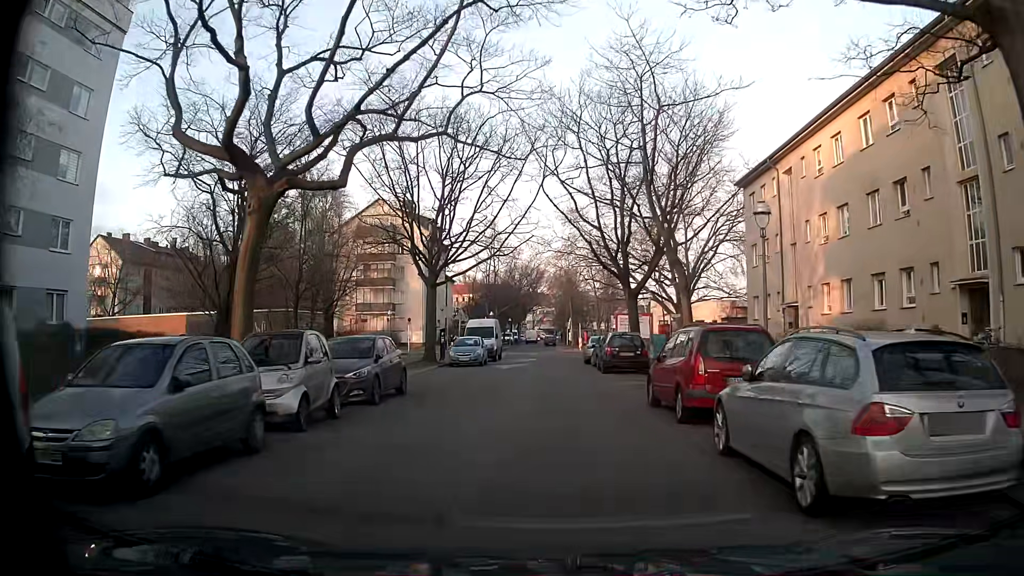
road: residential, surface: concrete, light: Day
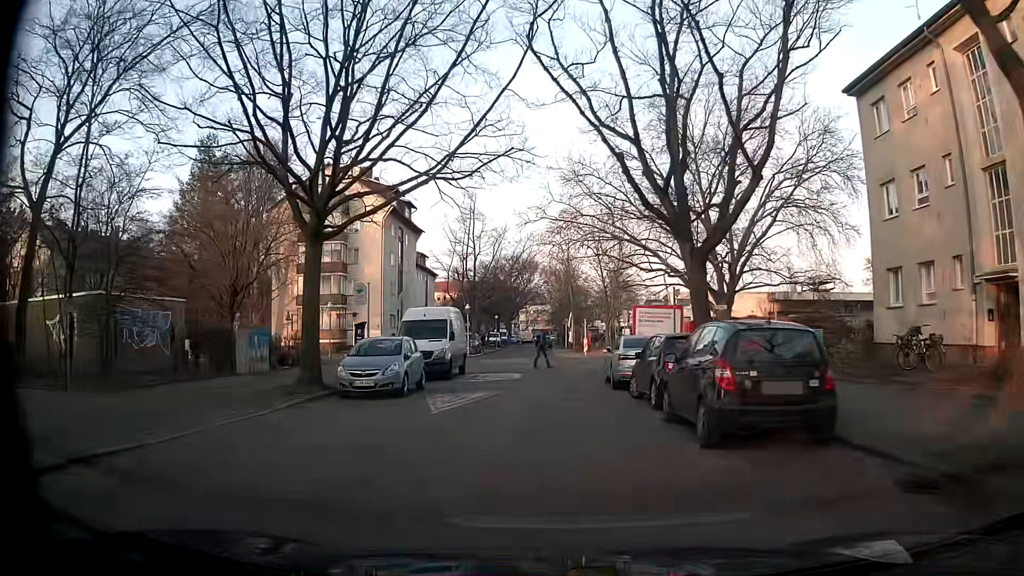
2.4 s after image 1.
(-0.1, +17.2) m; 0°
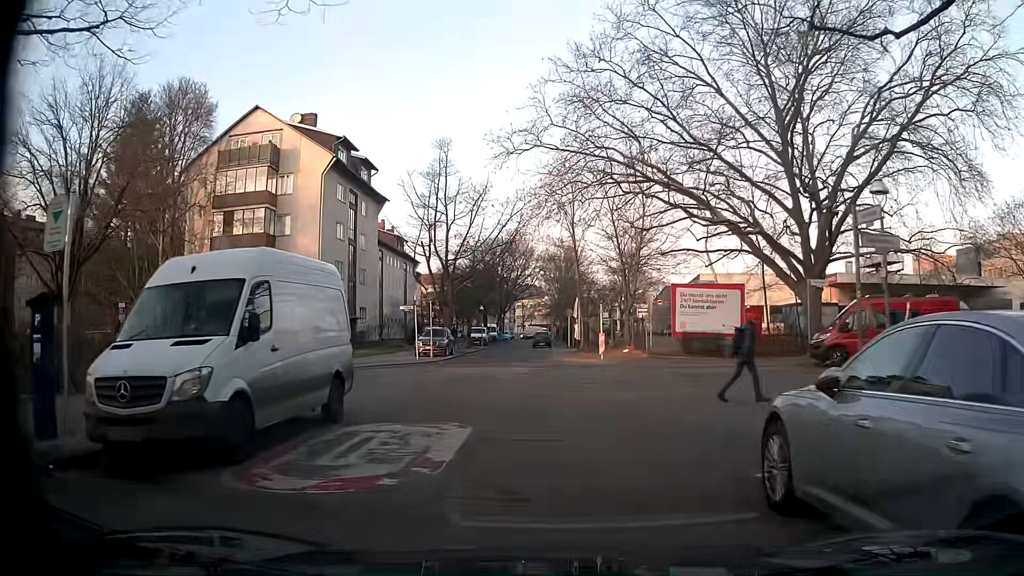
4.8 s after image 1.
(0.0, +16.2) m; 0°
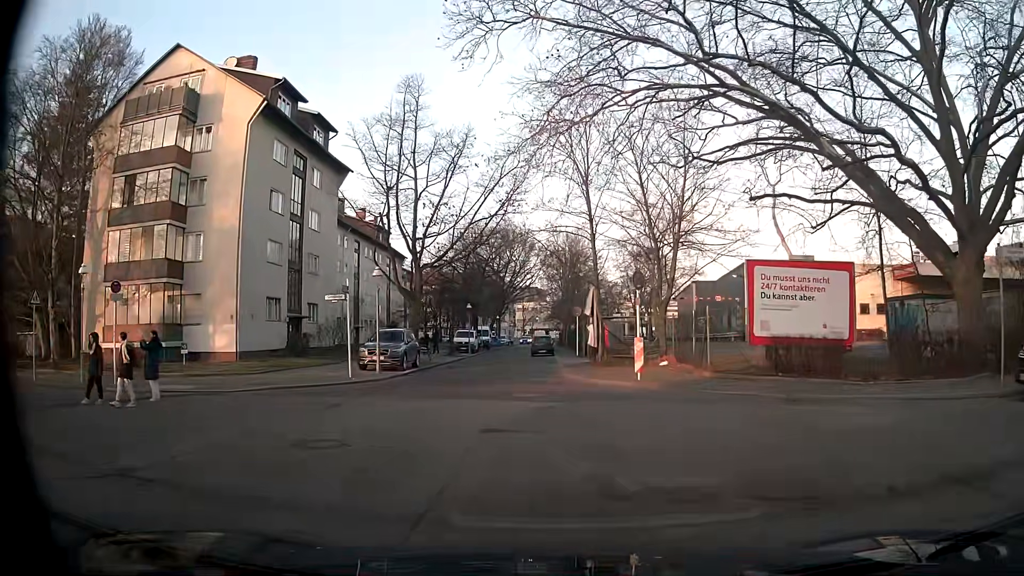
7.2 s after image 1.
(+0.1, +12.2) m; +1°
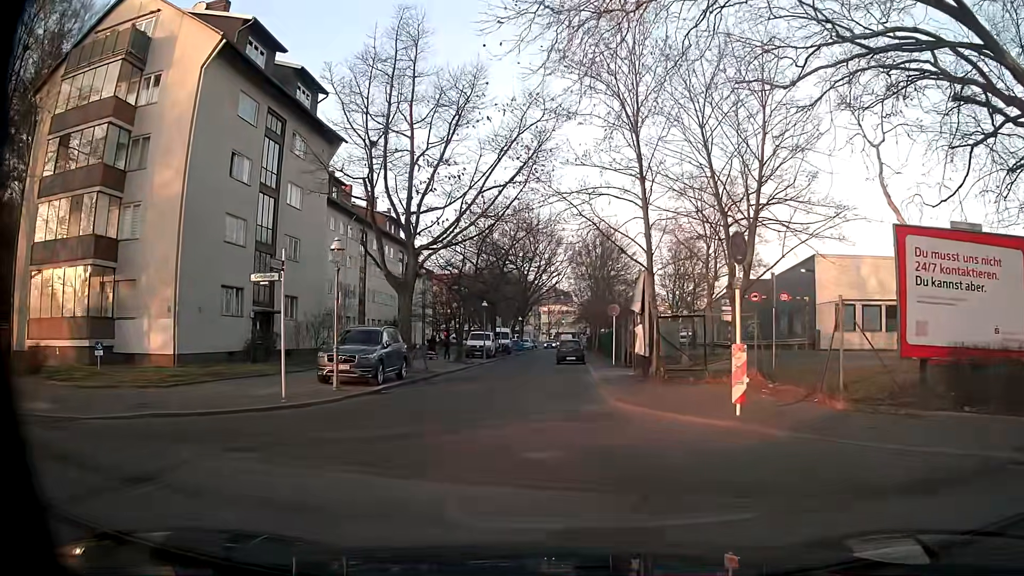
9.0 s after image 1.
(-0.2, +8.1) m; -4°
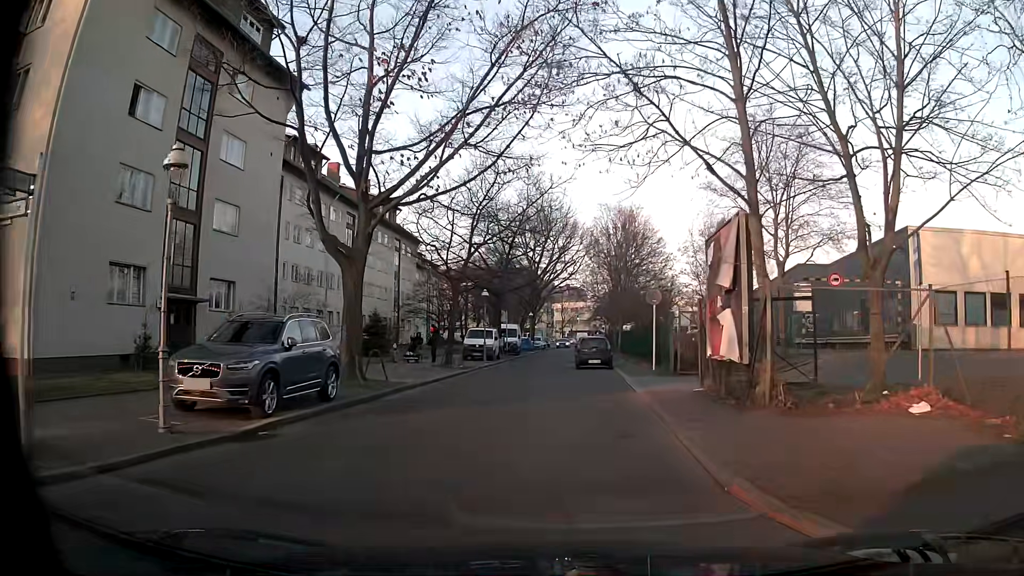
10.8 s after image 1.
(0.0, +9.2) m; -1°
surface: asphalt
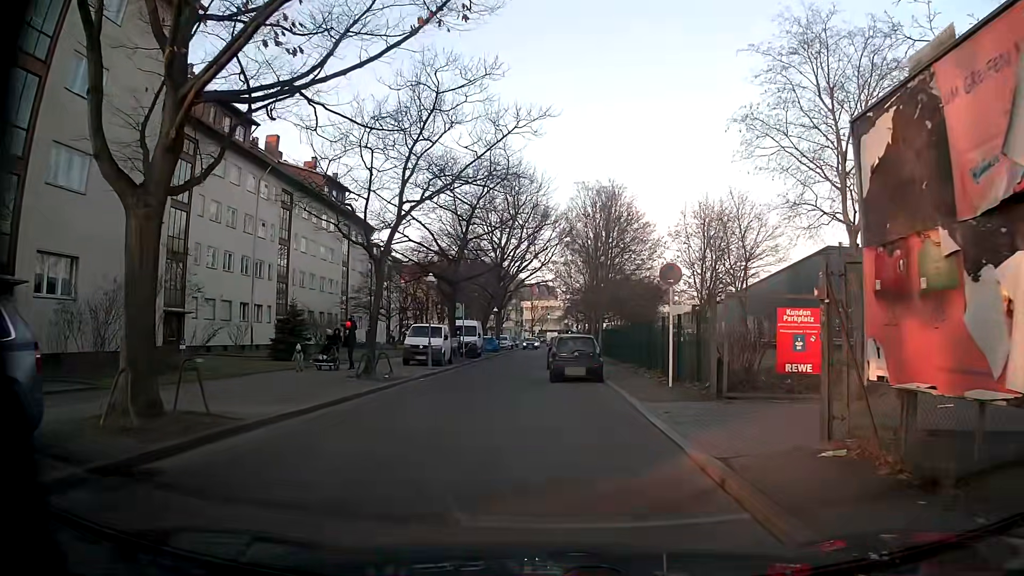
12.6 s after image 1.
(+0.4, +8.9) m; +5°
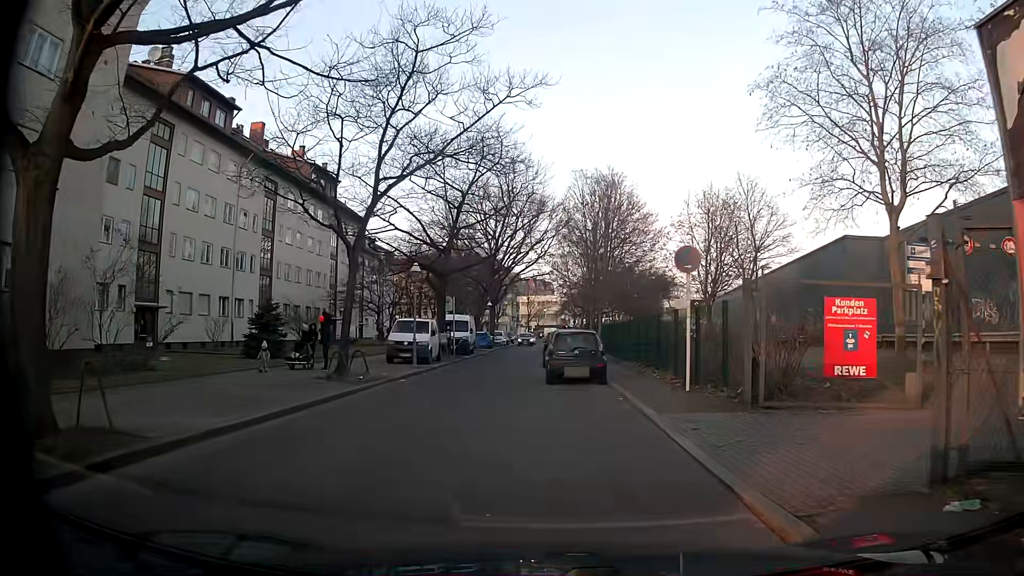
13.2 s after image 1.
(0.0, +2.5) m; +1°
